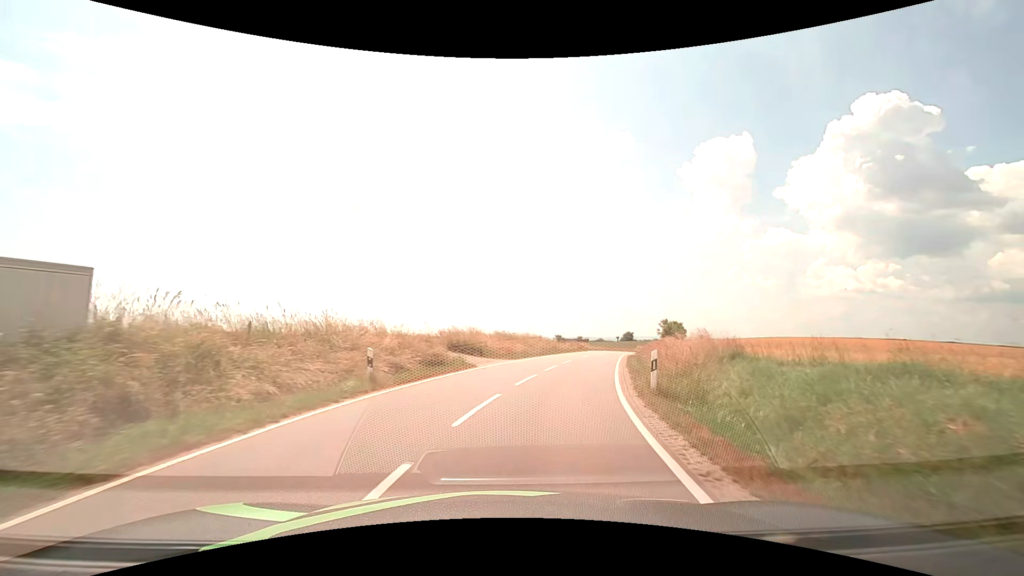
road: tertiary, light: Day
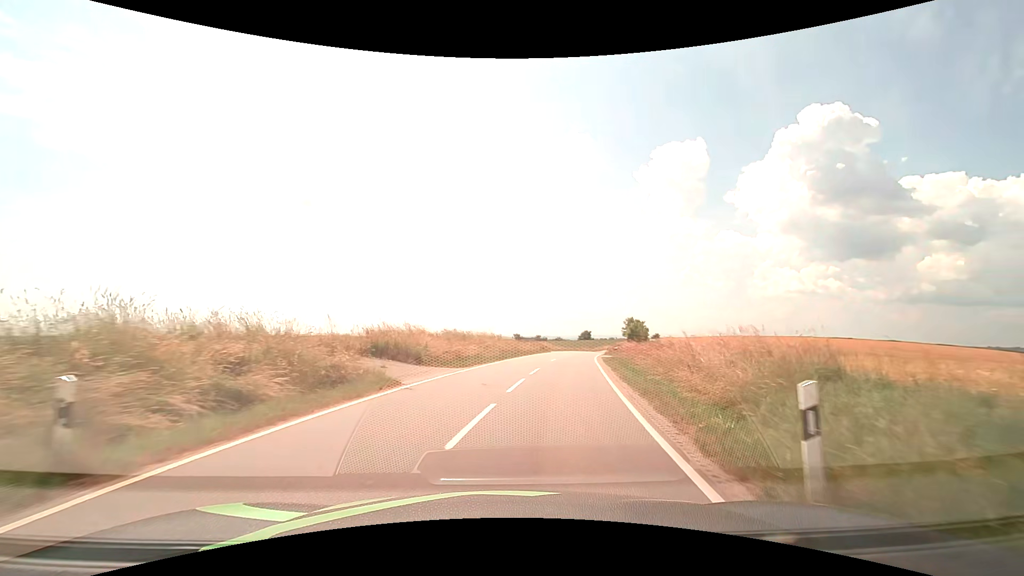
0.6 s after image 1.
(+0.3, +7.4) m; +5°
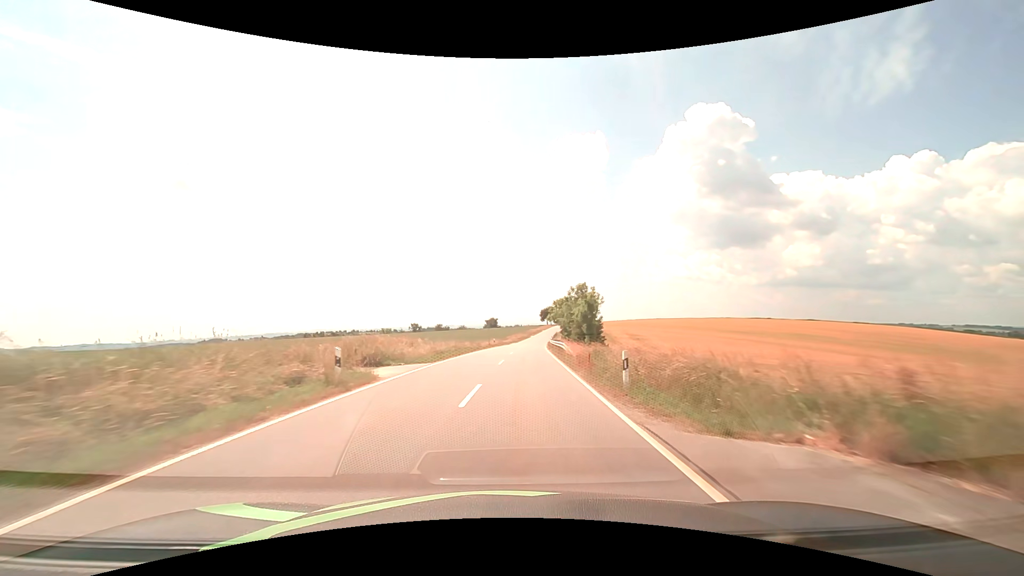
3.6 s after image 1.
(+6.3, +45.9) m; +11°
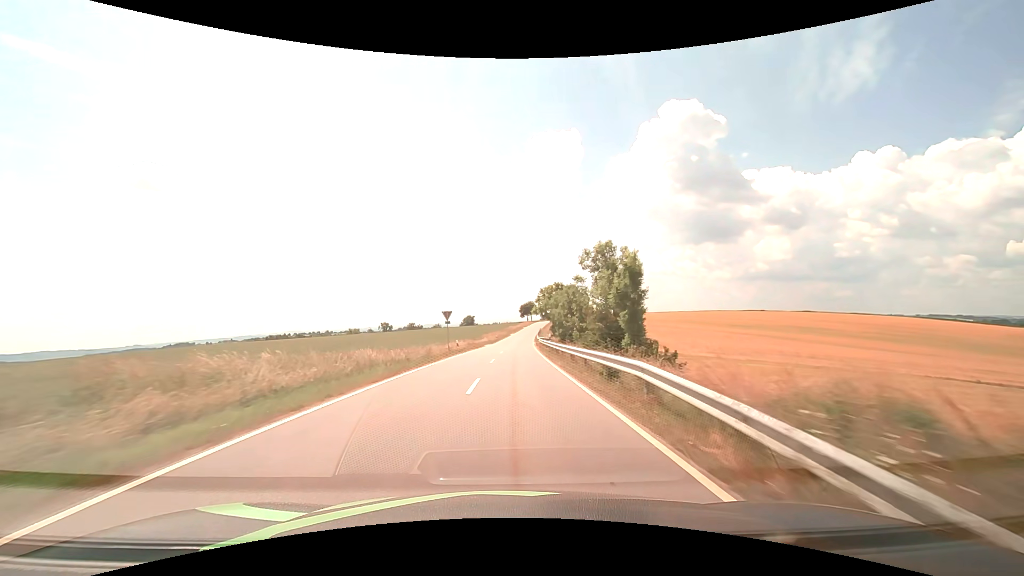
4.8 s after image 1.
(+0.6, +22.5) m; +3°
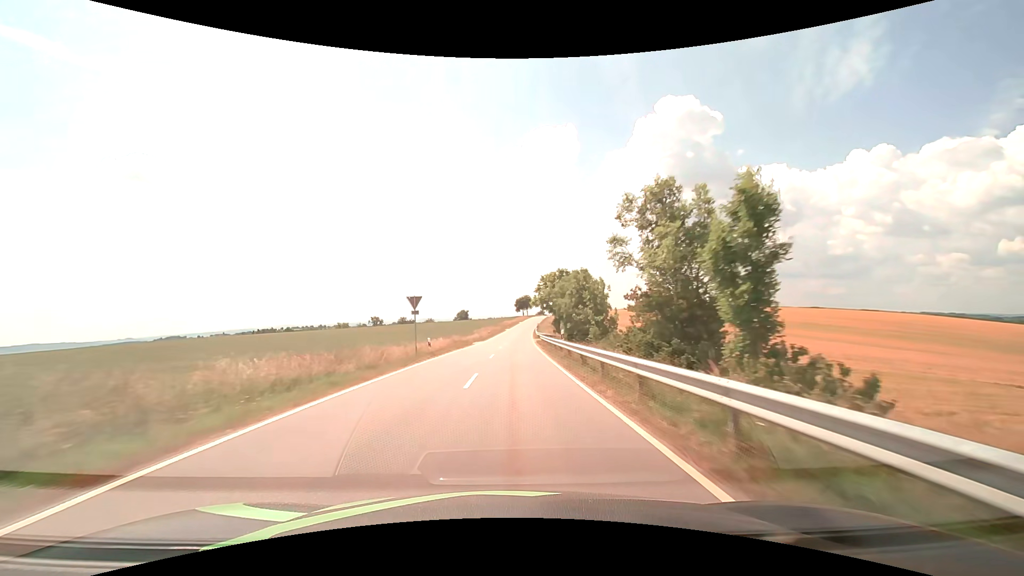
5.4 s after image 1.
(0.0, +11.8) m; 0°
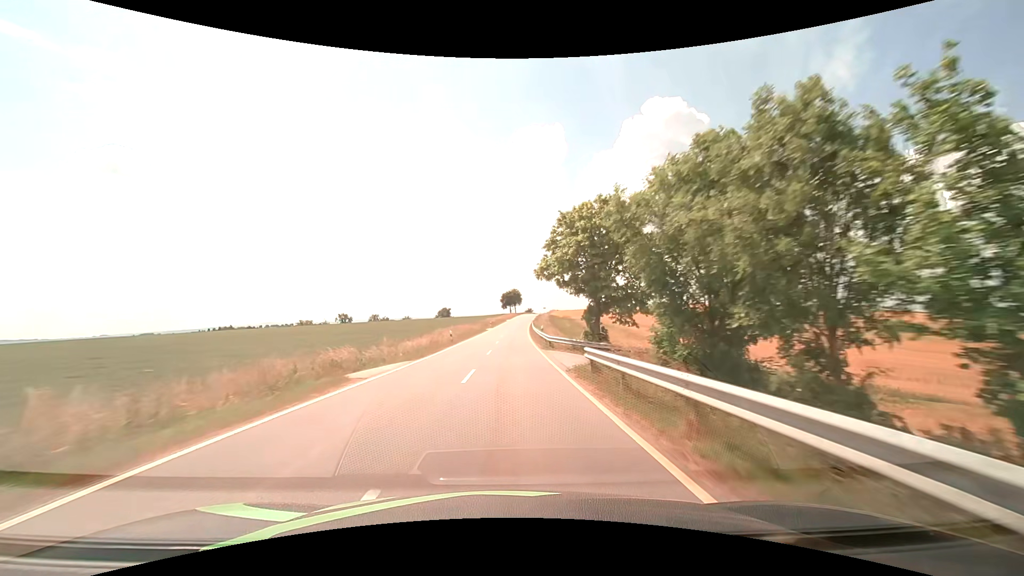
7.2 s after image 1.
(+0.6, +35.5) m; +2°
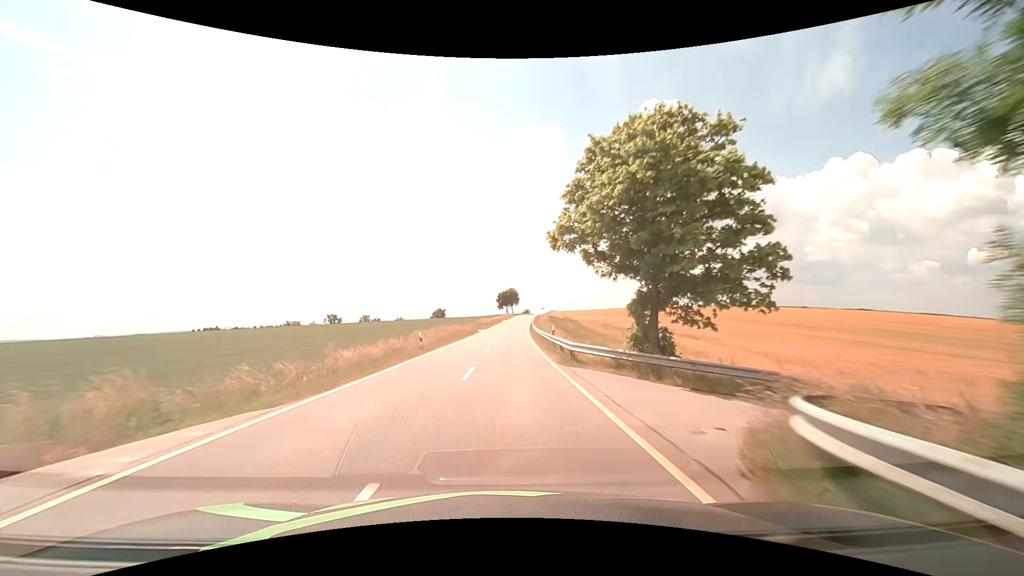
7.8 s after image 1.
(0.0, +12.1) m; 0°
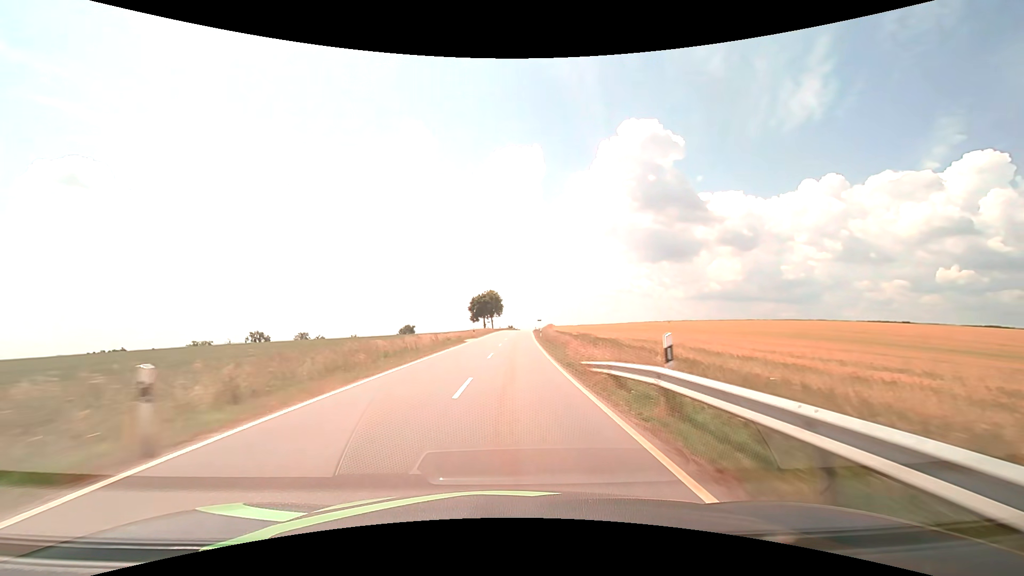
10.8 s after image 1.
(+1.1, +64.0) m; +2°
(0, +10) (0, +20) (0, +30) (+1, +40) (+1, +50) (+1, +60) (+2, +70) (+2, +80) (+3, +90) (+3, +100) m
